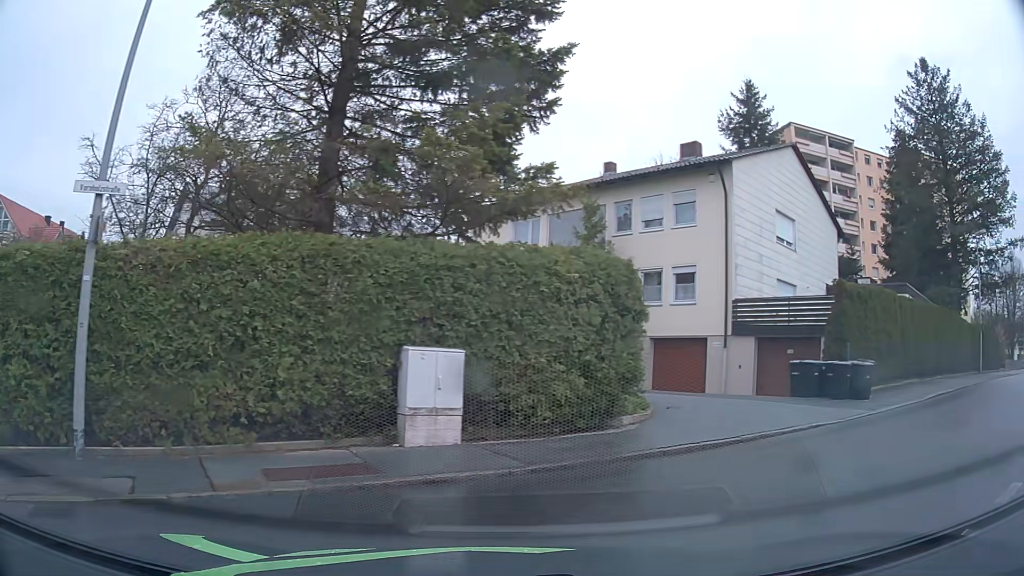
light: Day
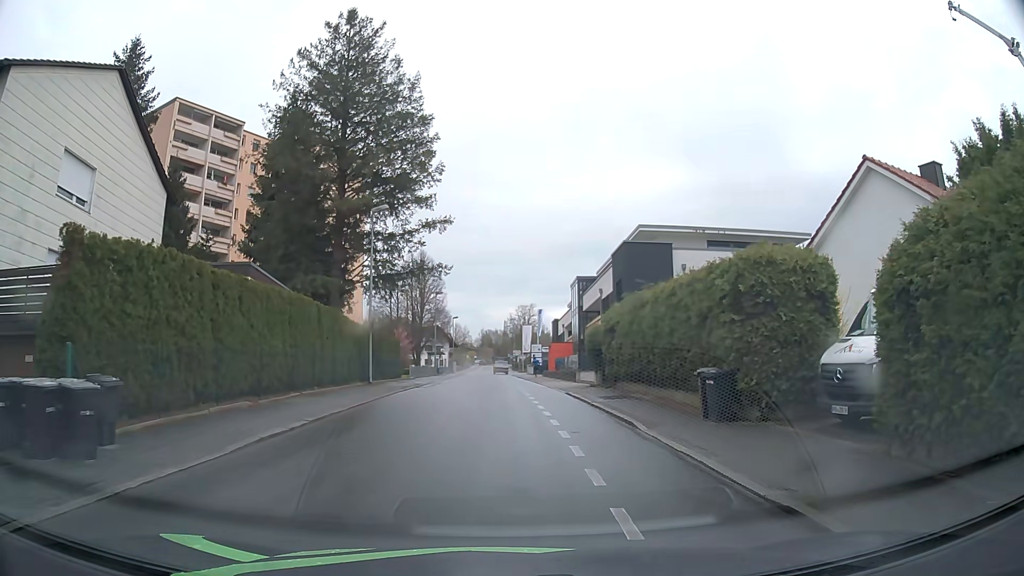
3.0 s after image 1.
(+5.2, +8.0) m; +53°
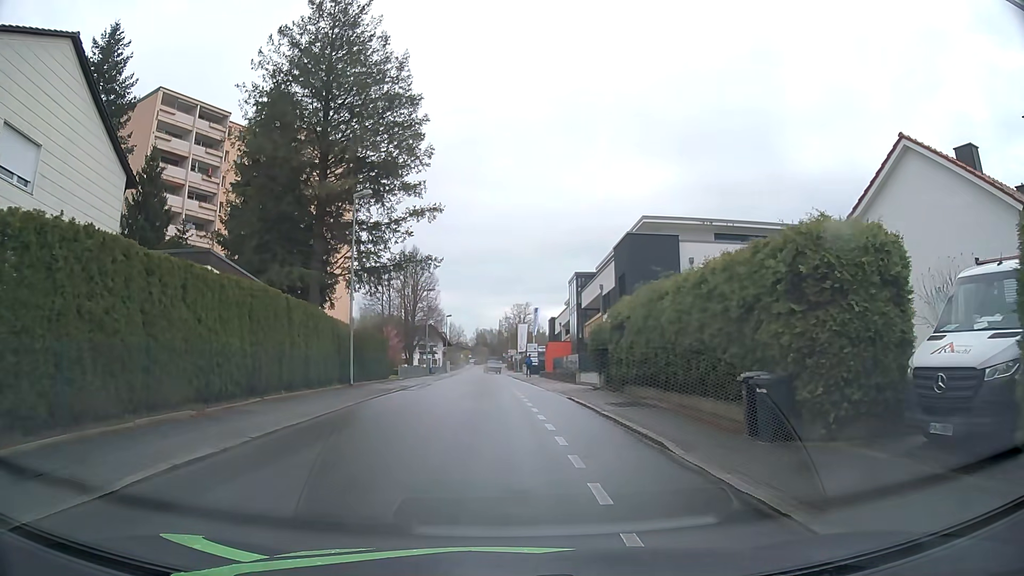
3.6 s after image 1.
(0.0, +2.9) m; +1°
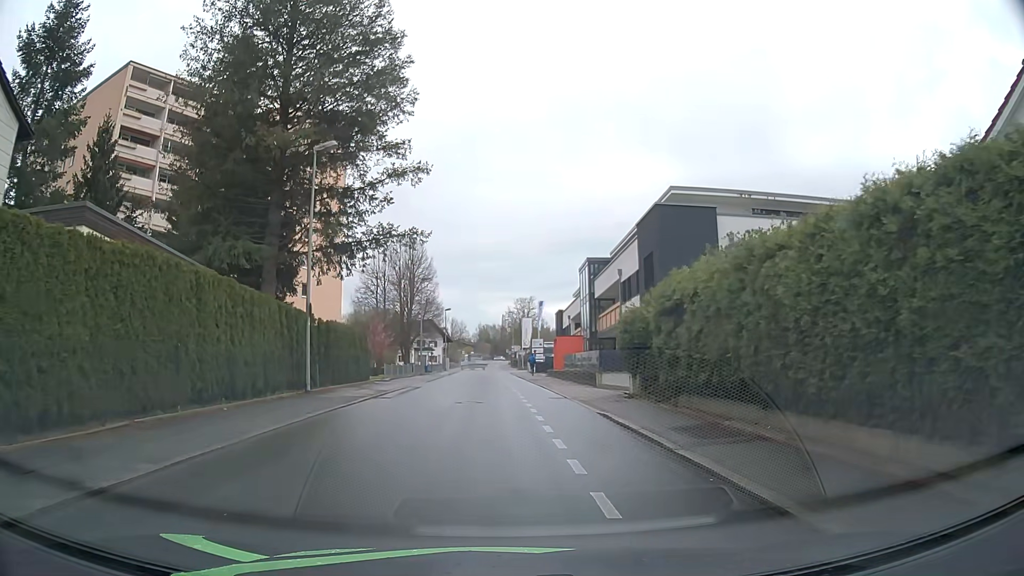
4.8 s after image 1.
(-0.1, +6.7) m; -1°
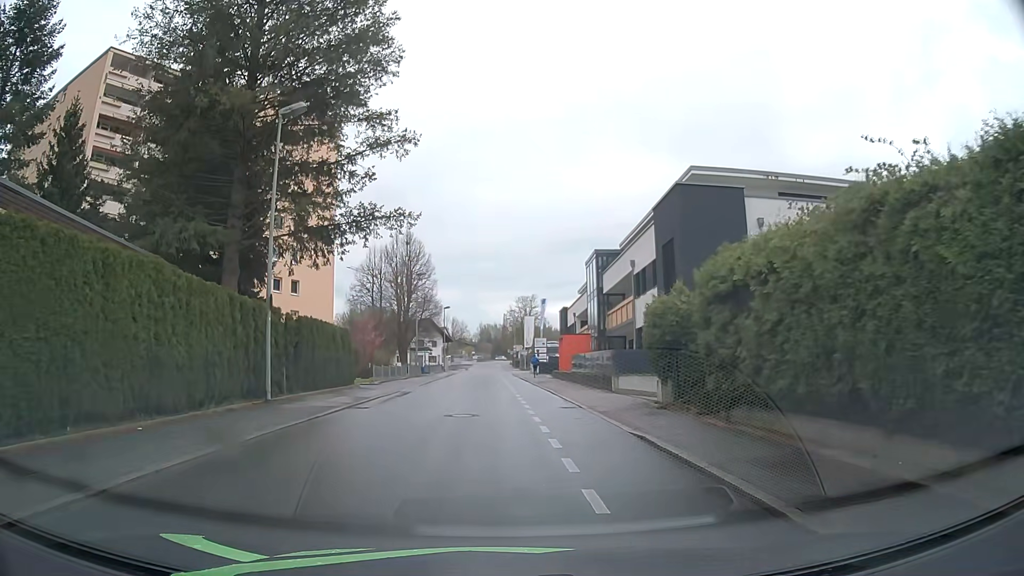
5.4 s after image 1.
(0.0, +3.8) m; 0°
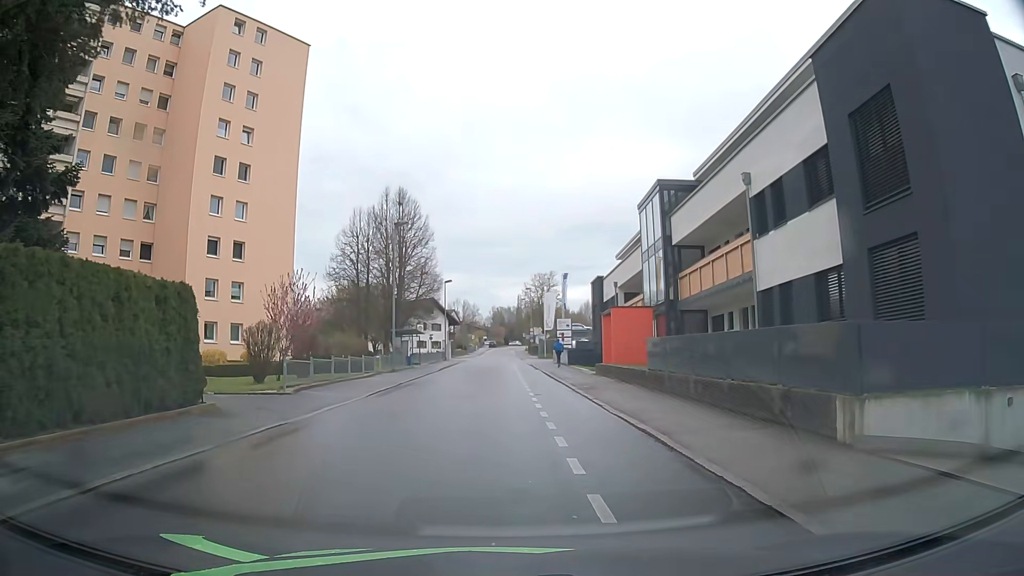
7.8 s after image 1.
(-0.3, +16.5) m; -1°
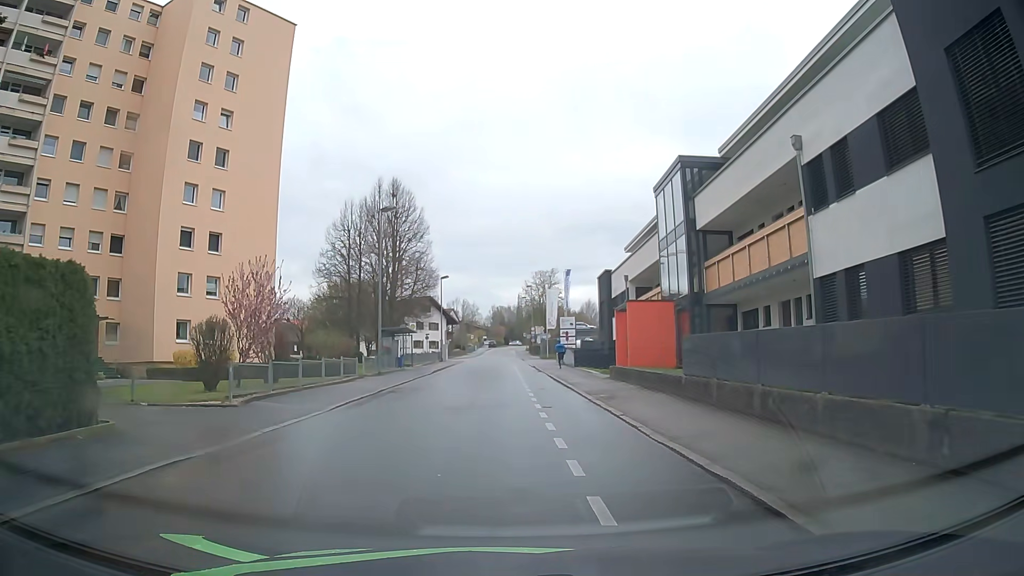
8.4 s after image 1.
(0.0, +4.0) m; 0°
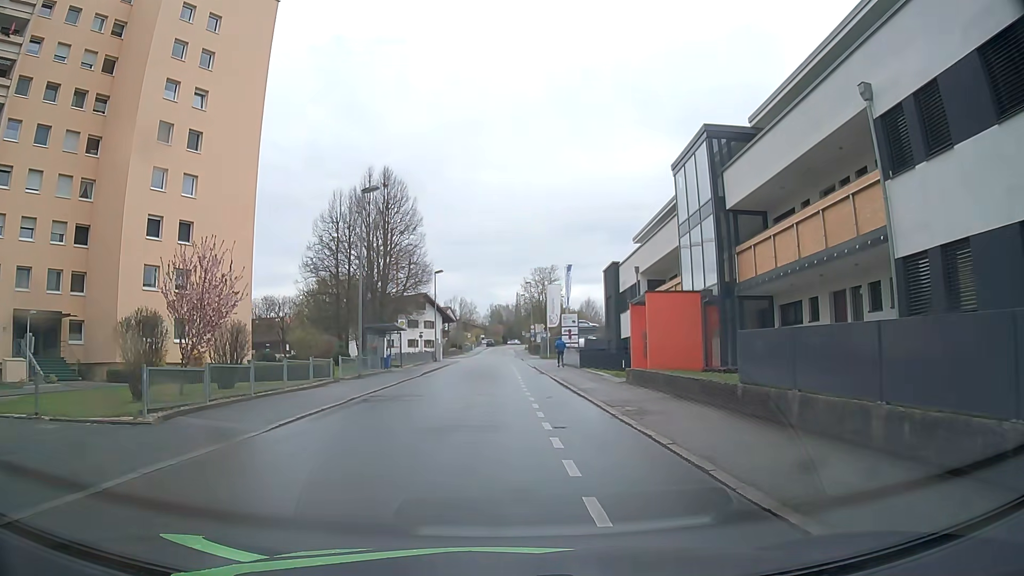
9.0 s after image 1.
(0.0, +4.0) m; 0°
(0, +10) (0, +20) (0, +30) (0, +40) (0, +50) (0, +60) (-1, +70) (-5, +79) (-13, +85) (-21, +92) m
